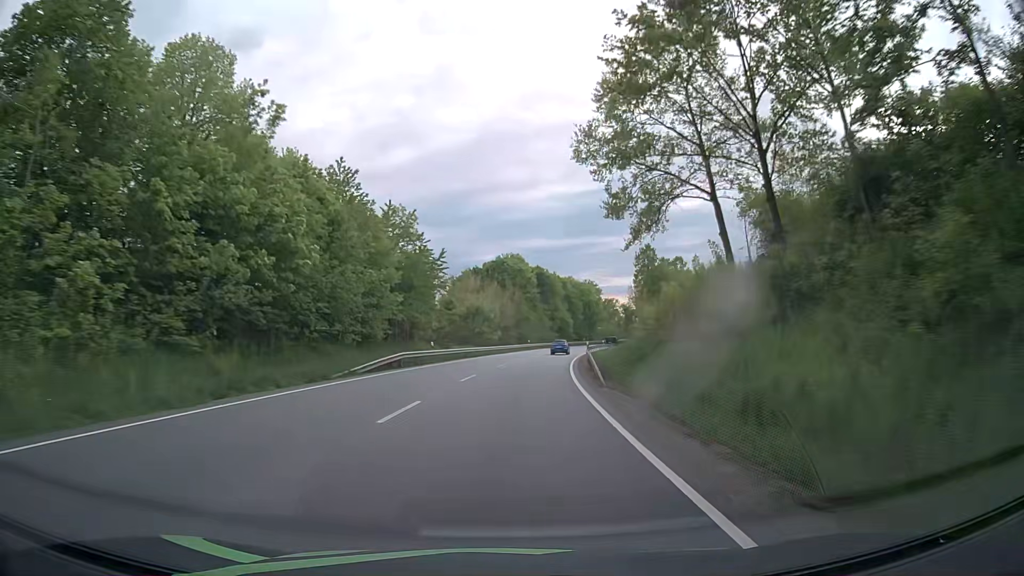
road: primary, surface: asphalt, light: Day
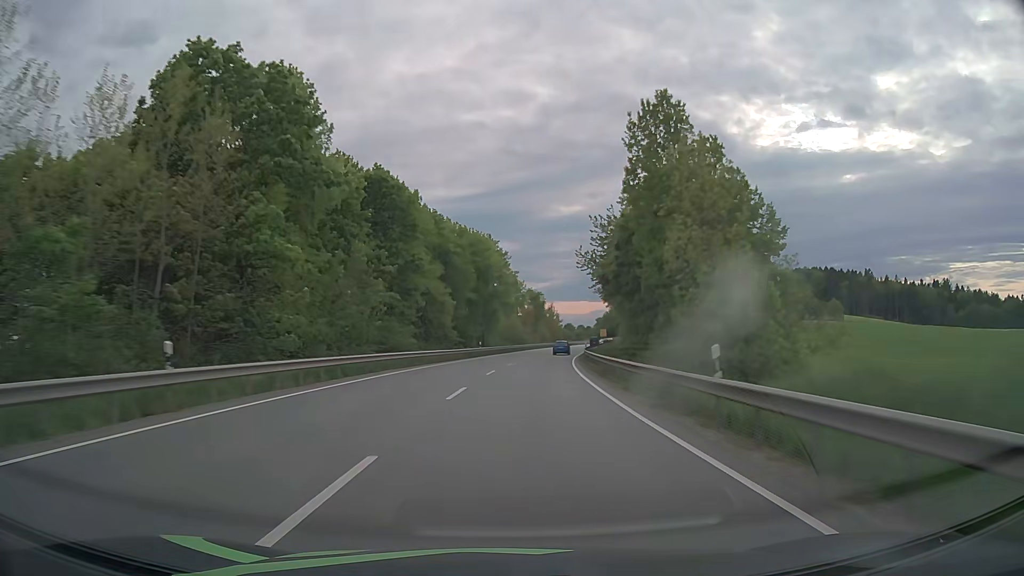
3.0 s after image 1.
(+7.5, +78.5) m; +11°
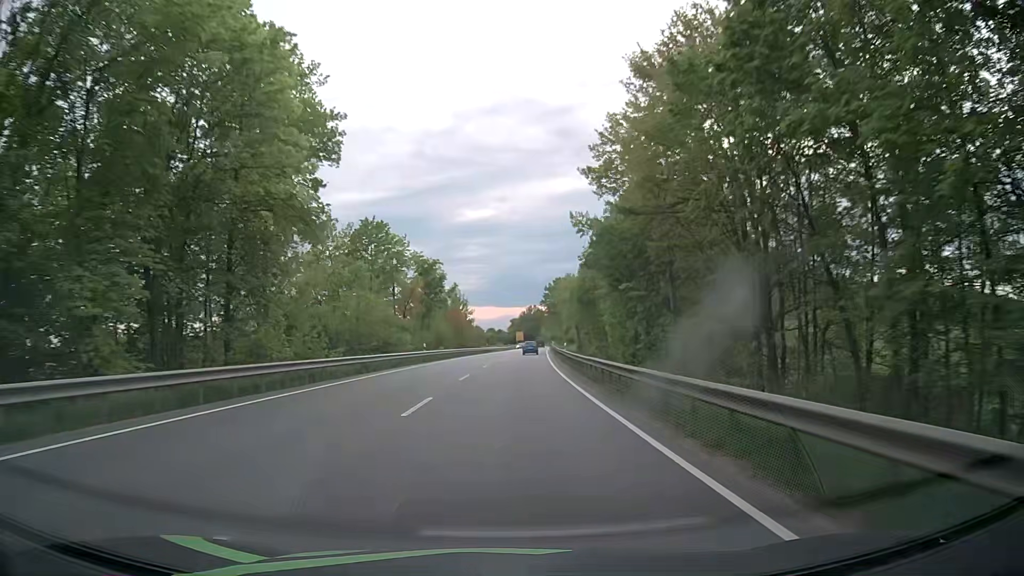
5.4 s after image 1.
(+4.3, +63.0) m; +8°
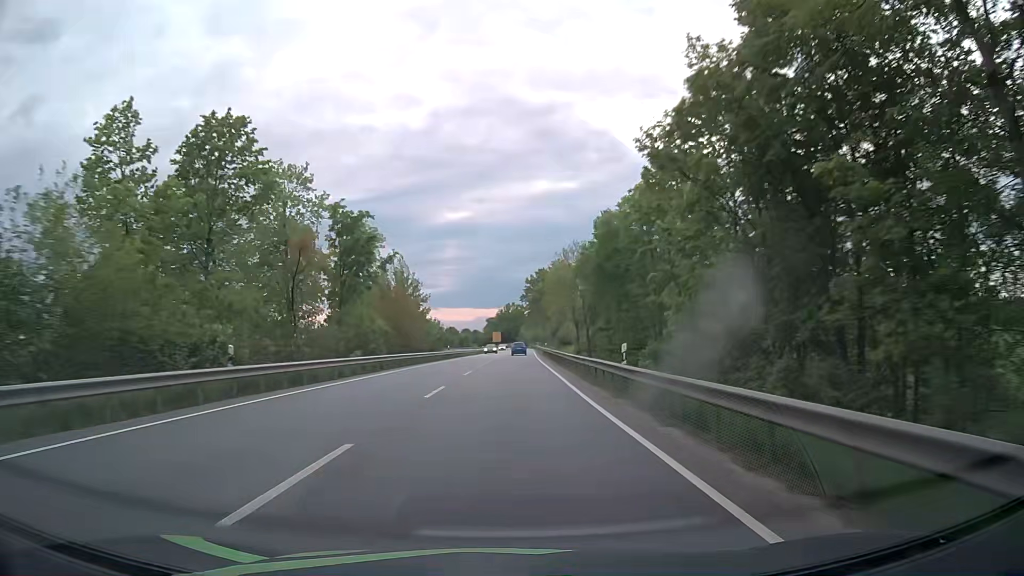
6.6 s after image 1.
(+0.7, +31.6) m; +2°
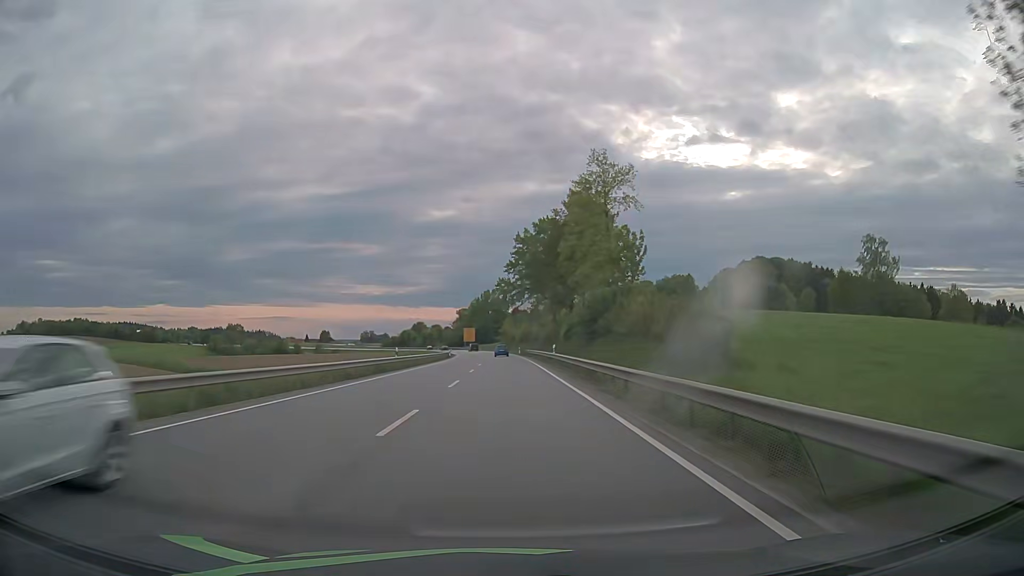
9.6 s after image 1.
(+1.4, +78.9) m; +2°
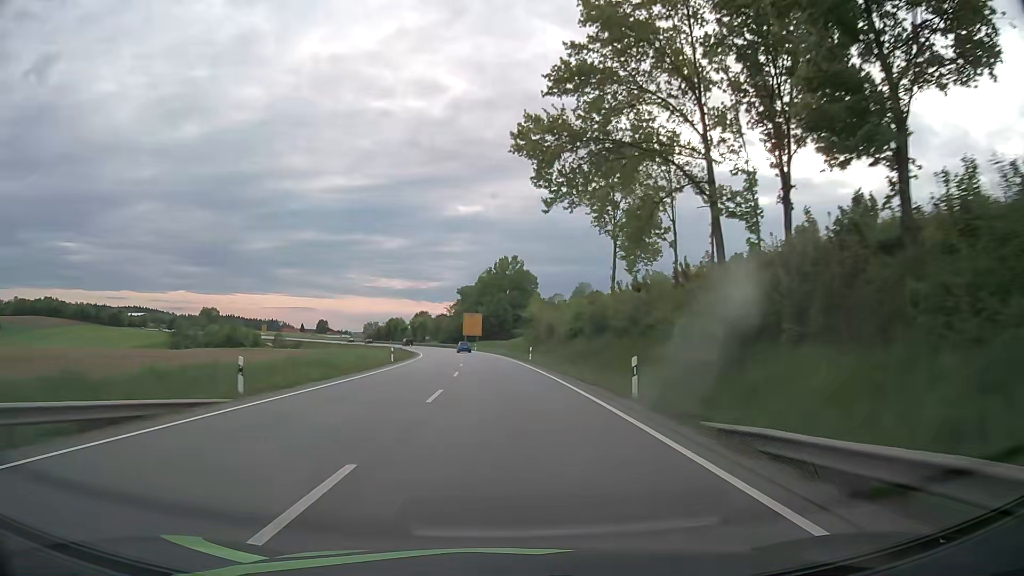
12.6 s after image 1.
(-0.6, +79.0) m; -2°
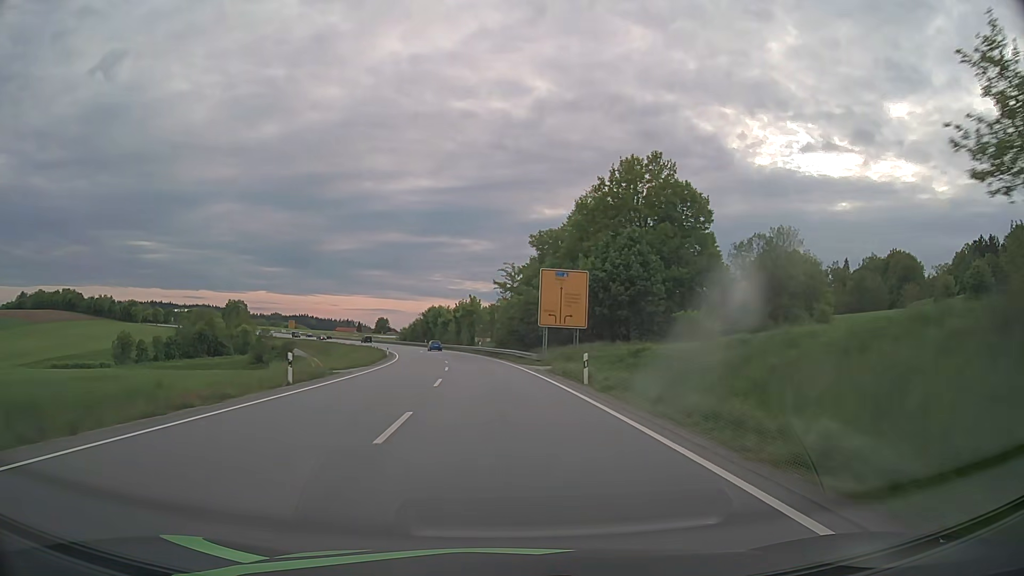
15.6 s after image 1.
(-4.3, +78.8) m; -7°
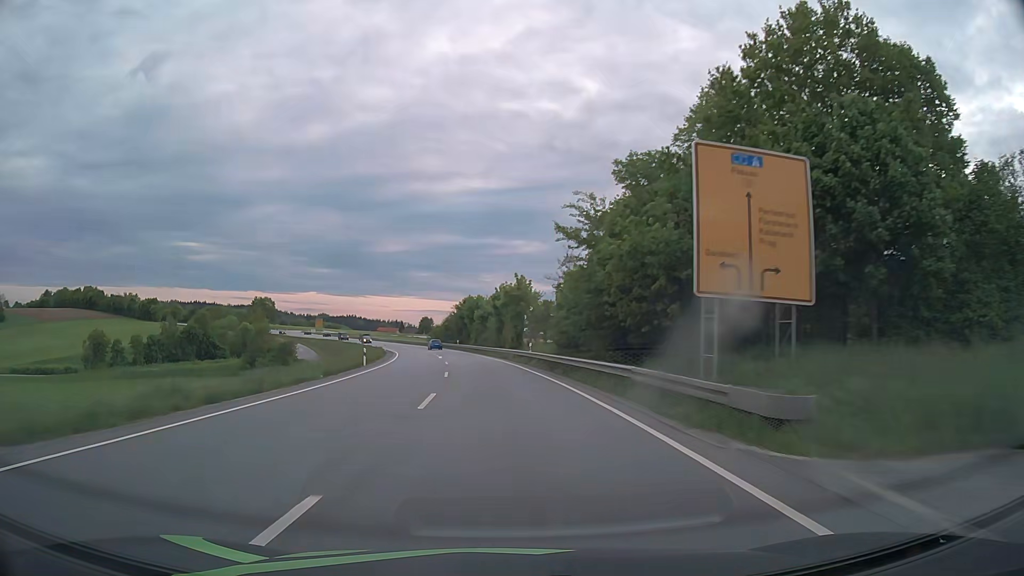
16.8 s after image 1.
(-1.1, +31.6) m; -4°
(0, +10) (0, +20) (-1, +30) (-2, +40) (-3, +50) (-4, +60) (-6, +70) (-7, +80) (-9, +89) (-12, +99) m
